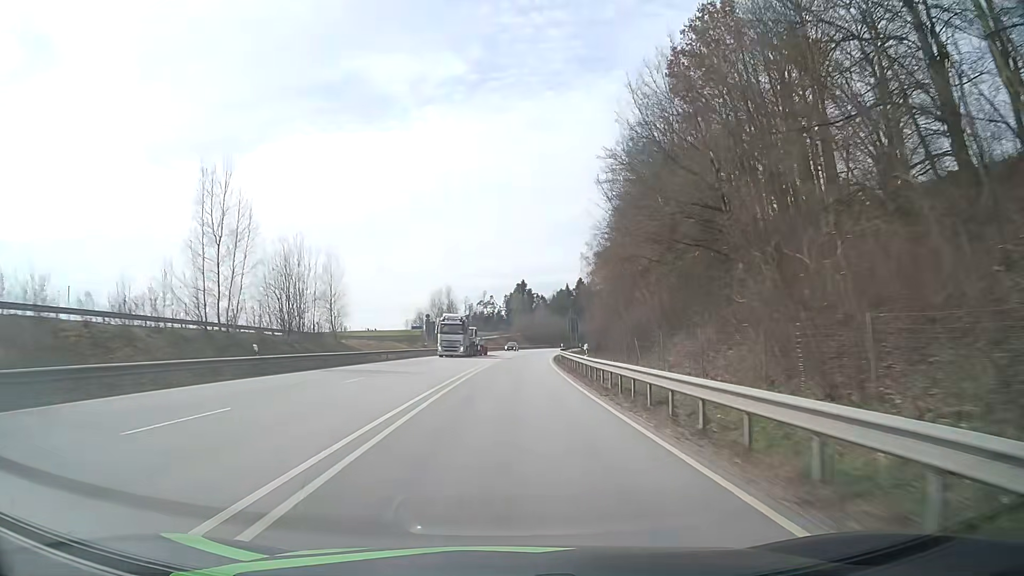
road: primary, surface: asphalt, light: Day
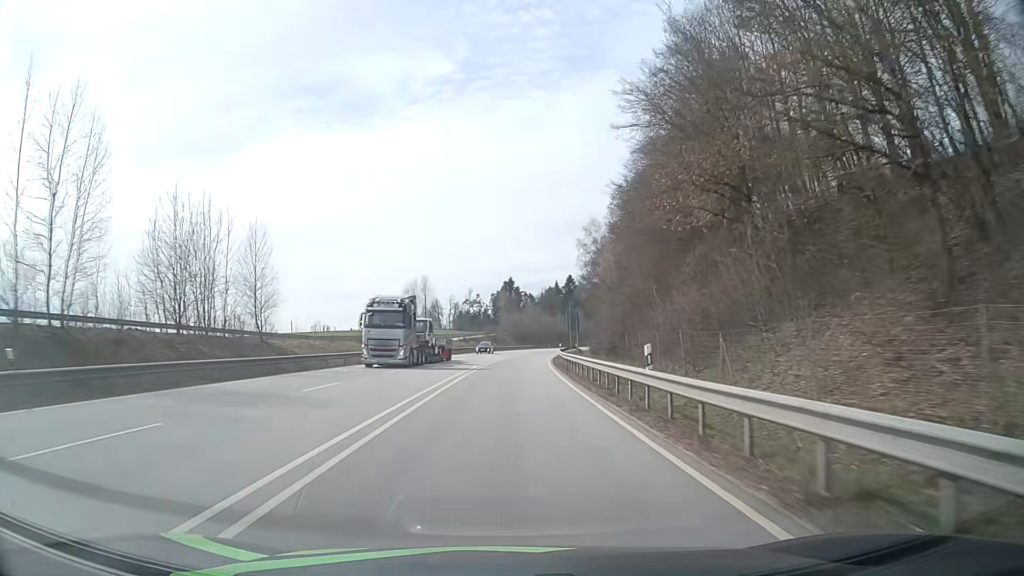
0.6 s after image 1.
(+0.2, +14.5) m; +1°
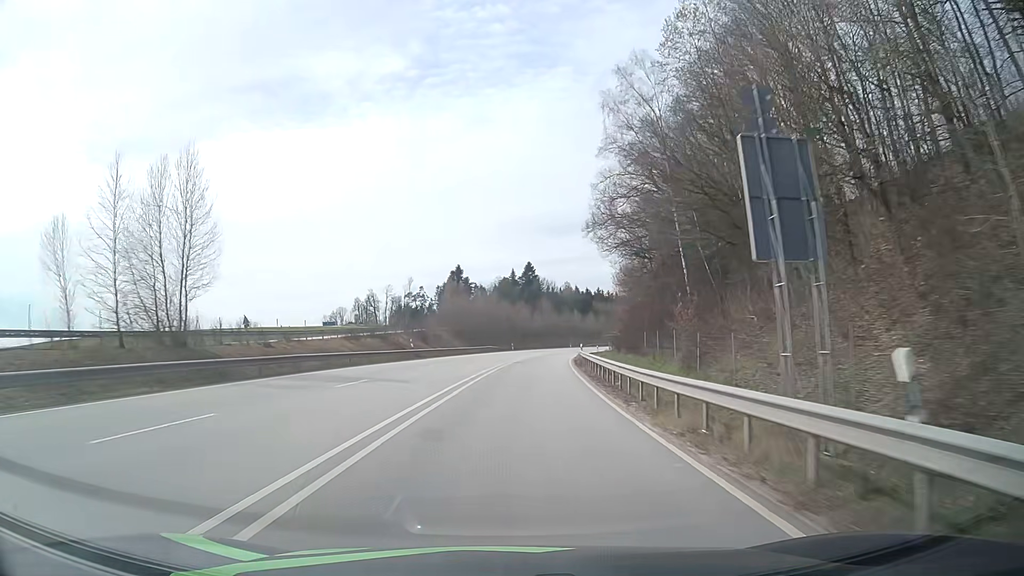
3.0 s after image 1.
(+1.6, +58.0) m; +4°
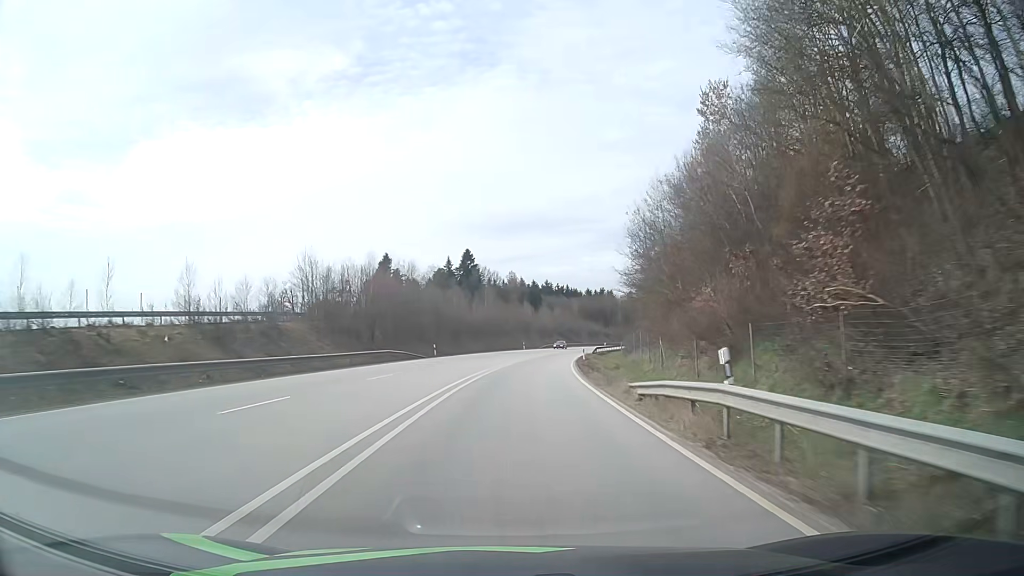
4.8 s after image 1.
(+1.9, +43.3) m; +5°
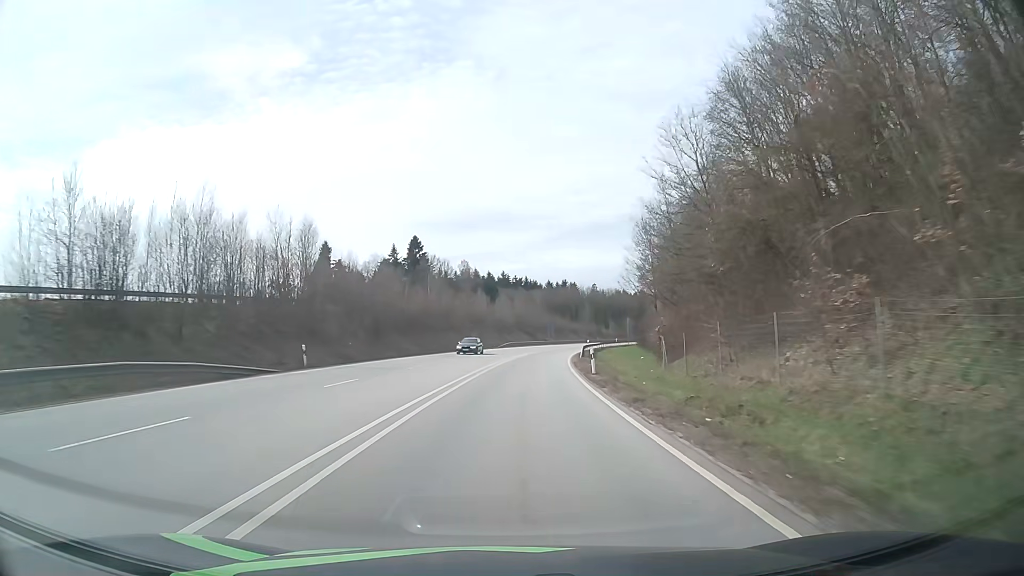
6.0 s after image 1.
(+1.0, +28.7) m; +4°
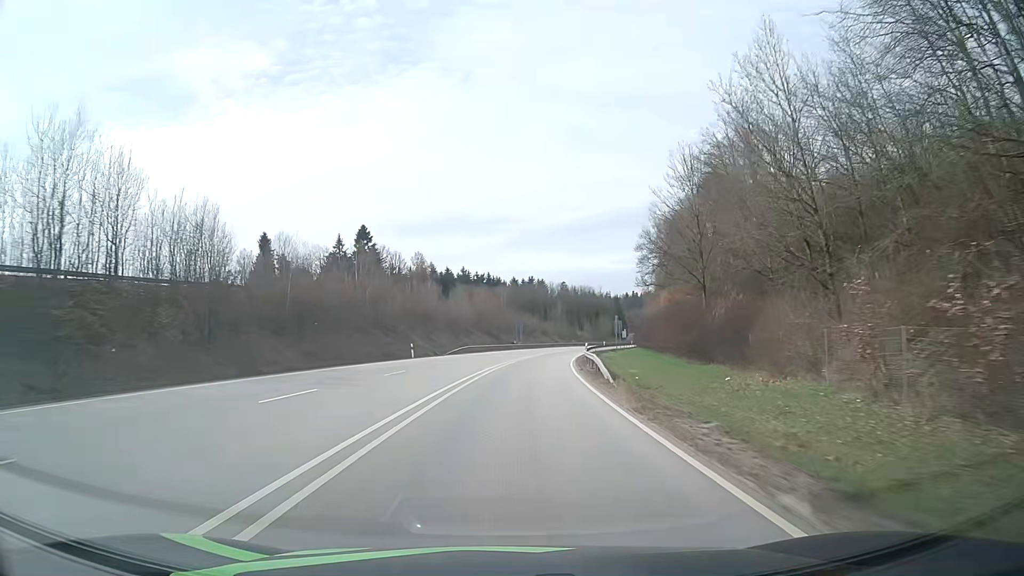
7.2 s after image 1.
(+0.8, +28.4) m; +3°
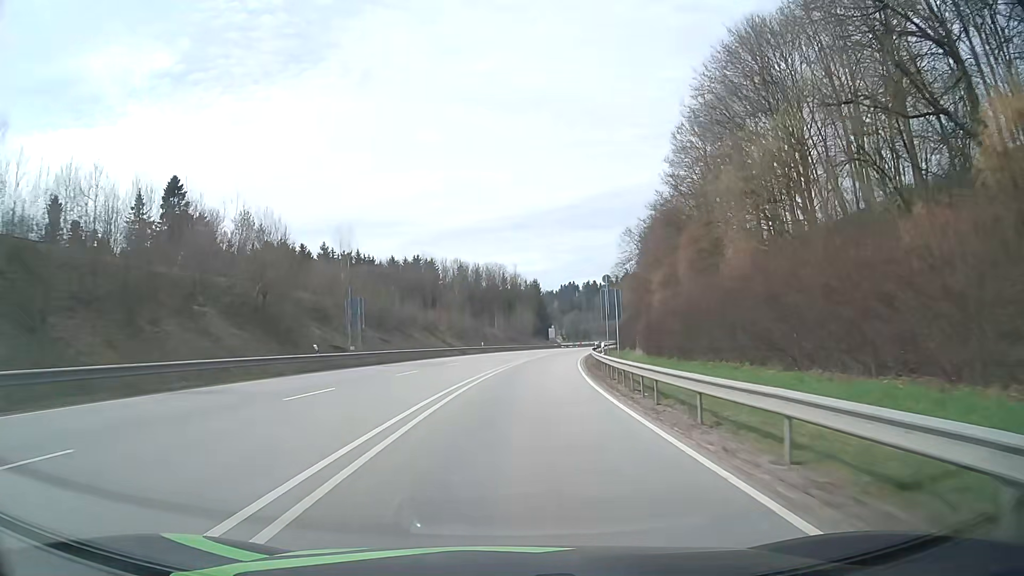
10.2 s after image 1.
(+5.3, +69.8) m; +9°
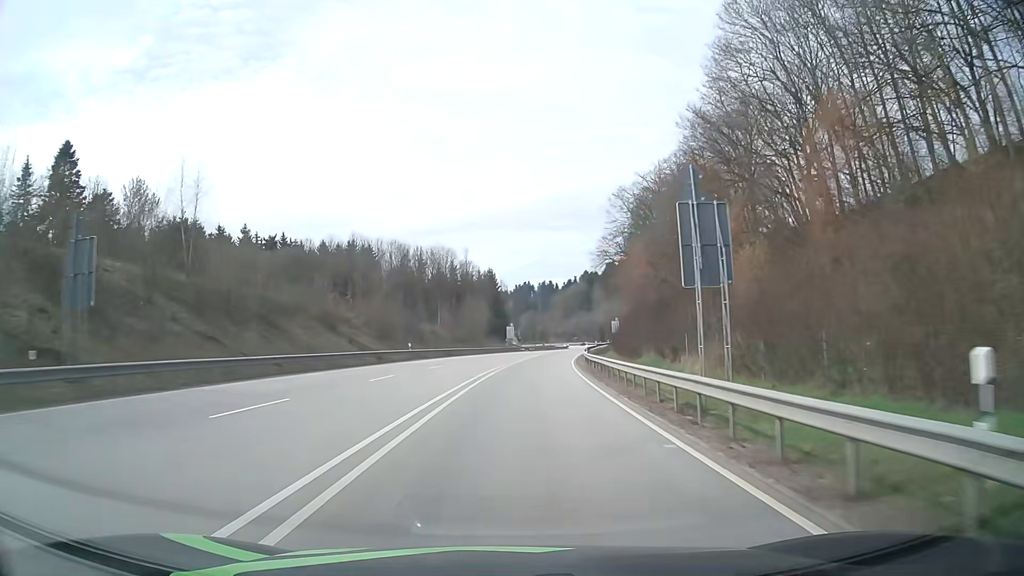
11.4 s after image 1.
(+1.0, +27.9) m; +4°
(0, +10) (0, +20) (+1, +30) (+2, +40) (+3, +50) (+4, +60) (+5, +70) (+7, +80) (+8, +90) (+10, +99) m
